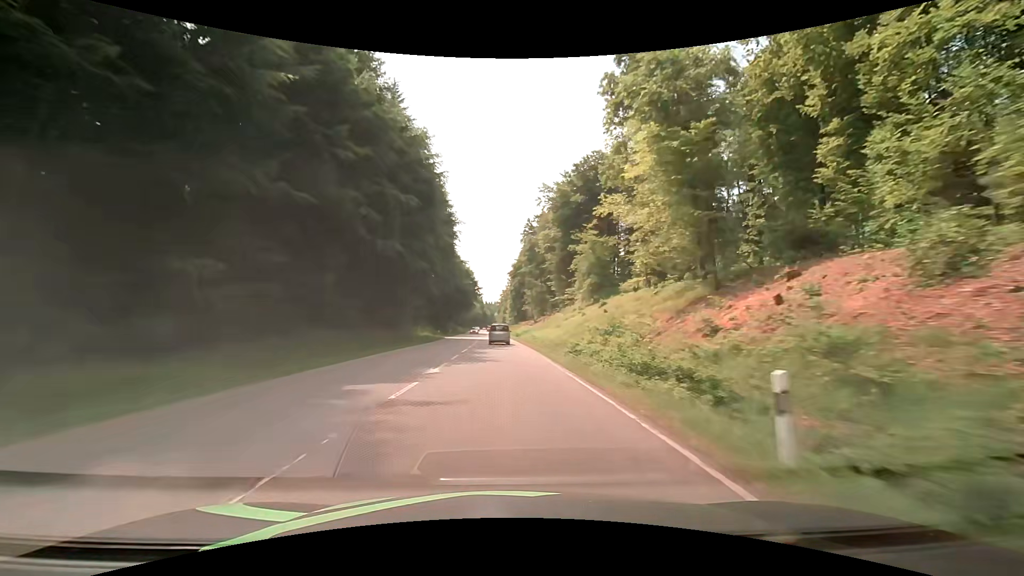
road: secondary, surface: asphalt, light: Day
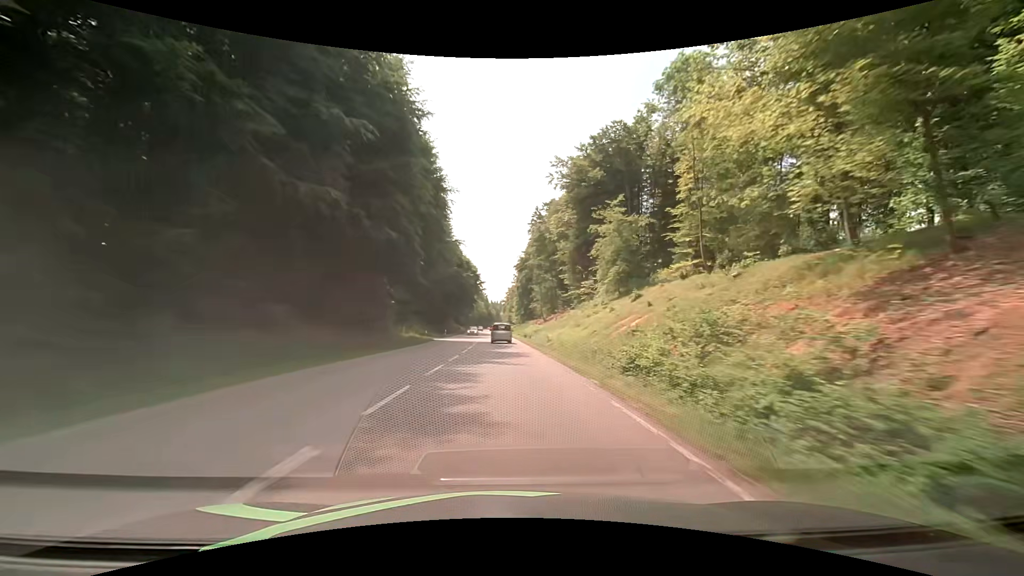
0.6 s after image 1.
(-0.1, +13.9) m; -1°
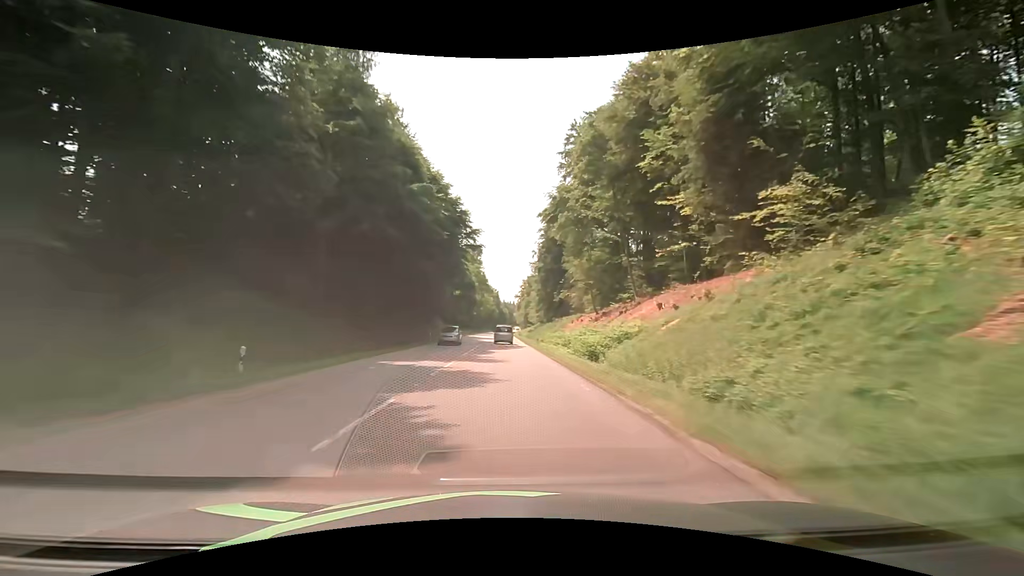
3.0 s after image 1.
(-0.9, +56.2) m; -1°
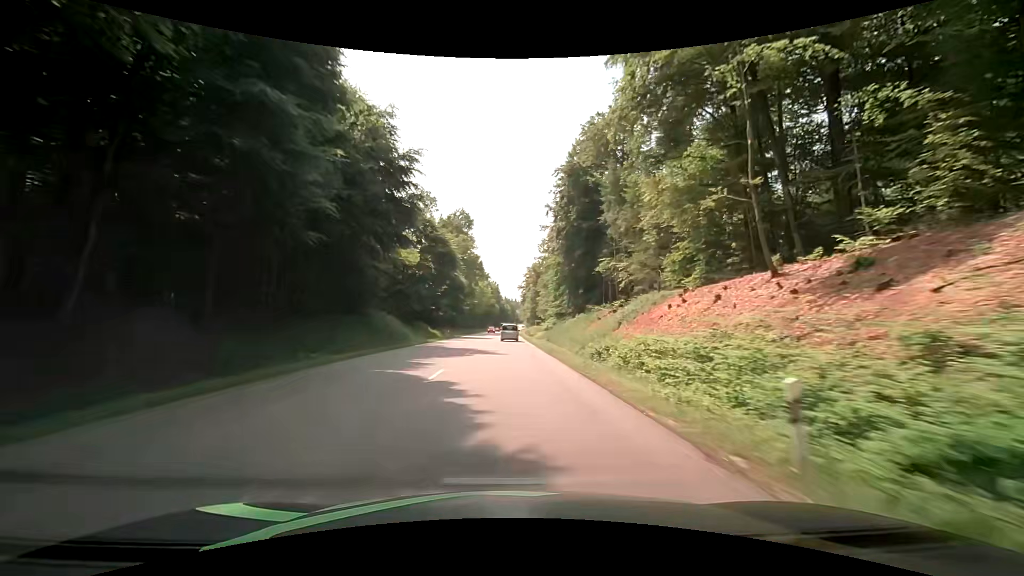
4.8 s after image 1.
(-0.3, +42.4) m; 0°
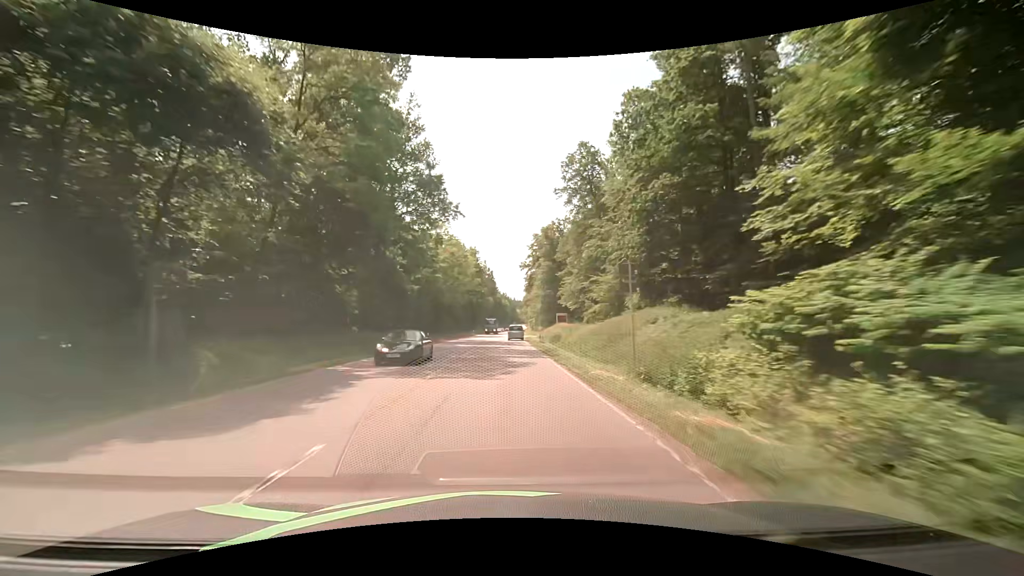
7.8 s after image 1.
(-0.3, +70.9) m; 0°
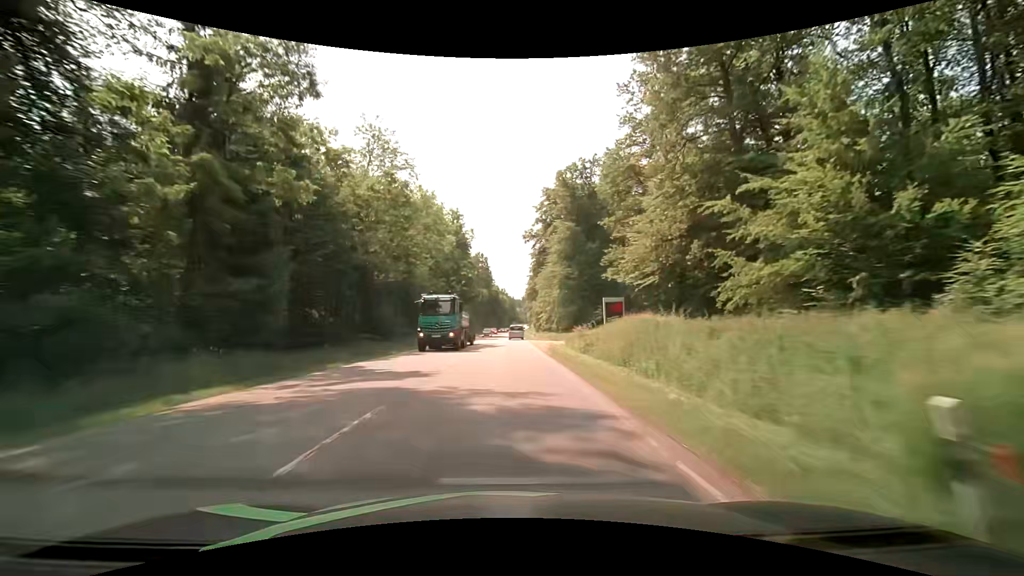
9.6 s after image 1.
(-0.1, +42.5) m; 0°
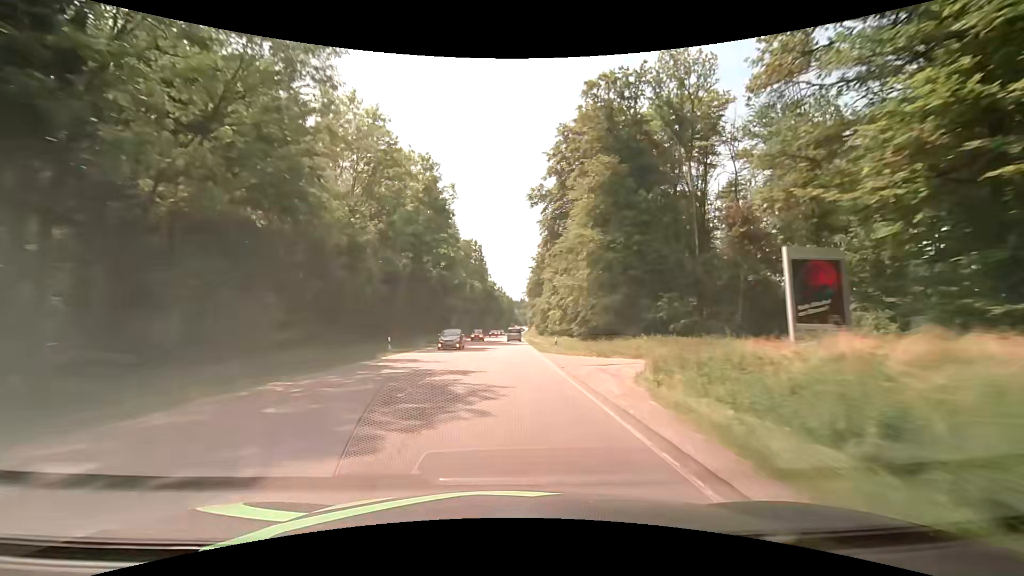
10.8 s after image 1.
(0.0, +28.4) m; 0°
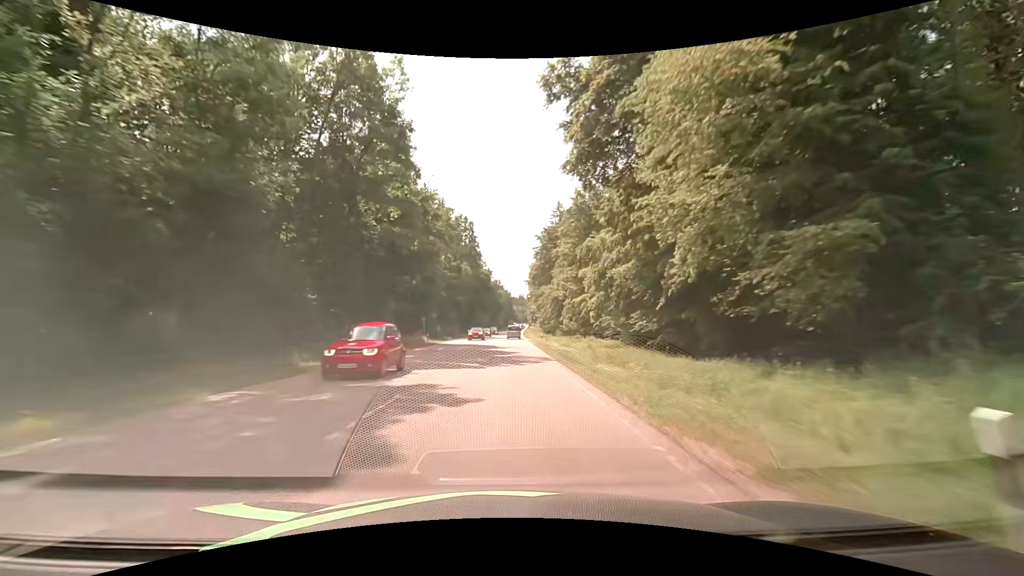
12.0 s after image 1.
(+0.1, +28.3) m; +1°
(0, +10) (0, +20) (0, +30) (0, +40) (0, +50) (0, +60) (0, +70) (0, +80) (0, +90) (0, +100) m
